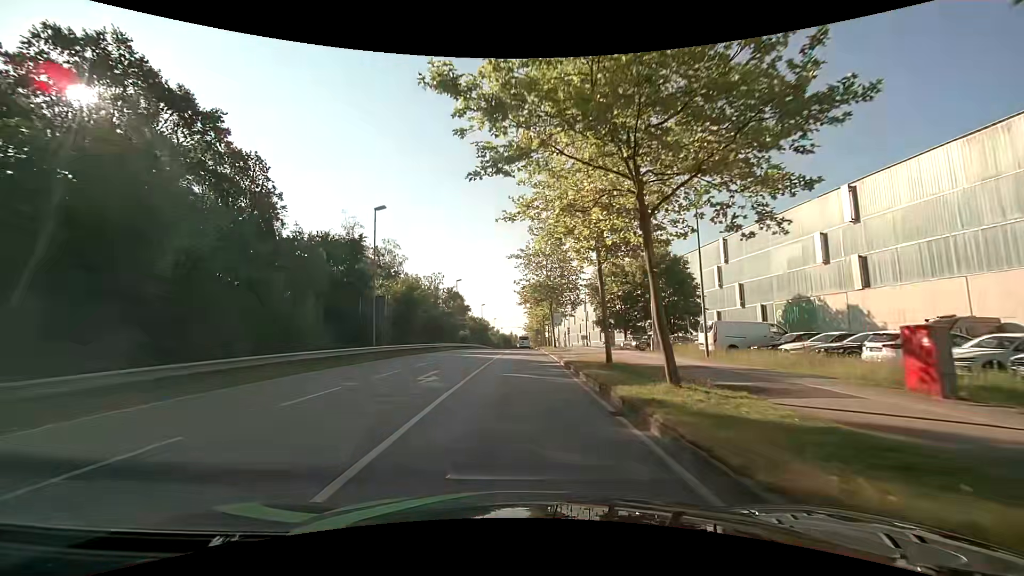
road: secondary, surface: asphalt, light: Day
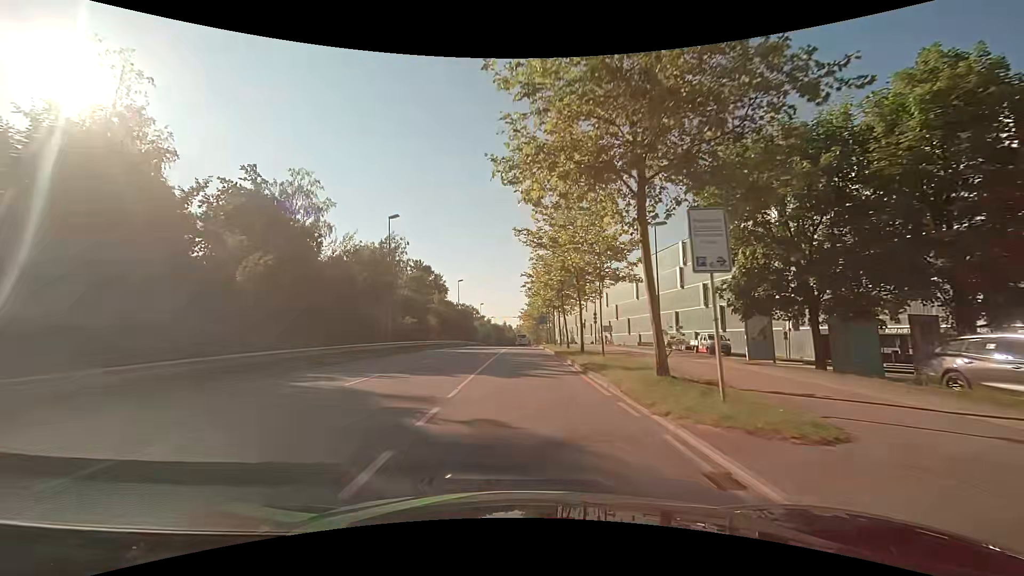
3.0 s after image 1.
(0.0, +36.5) m; 0°
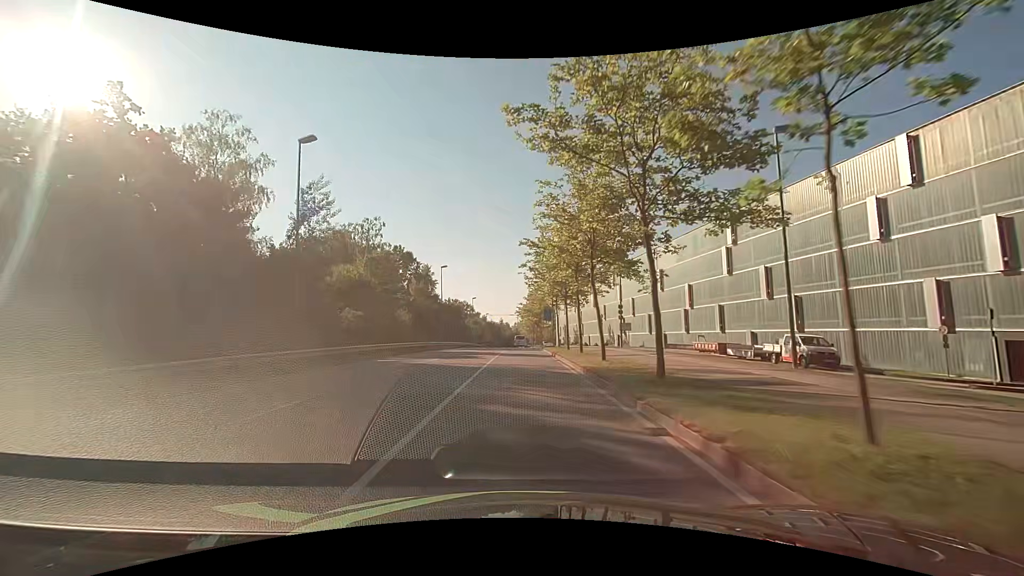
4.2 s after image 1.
(0.0, +15.0) m; +1°
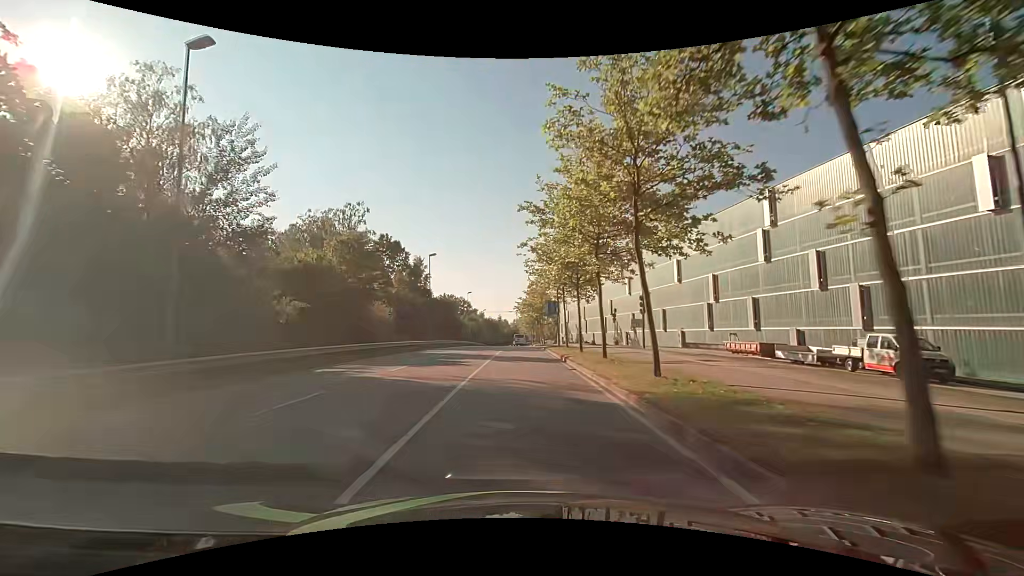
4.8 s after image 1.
(-0.1, +7.6) m; -1°
(0, +10) (0, +20) (0, +30) (0, +40) (0, +50) (0, +60) (0, +70) (0, +80) (0, +90) (0, +100) m
